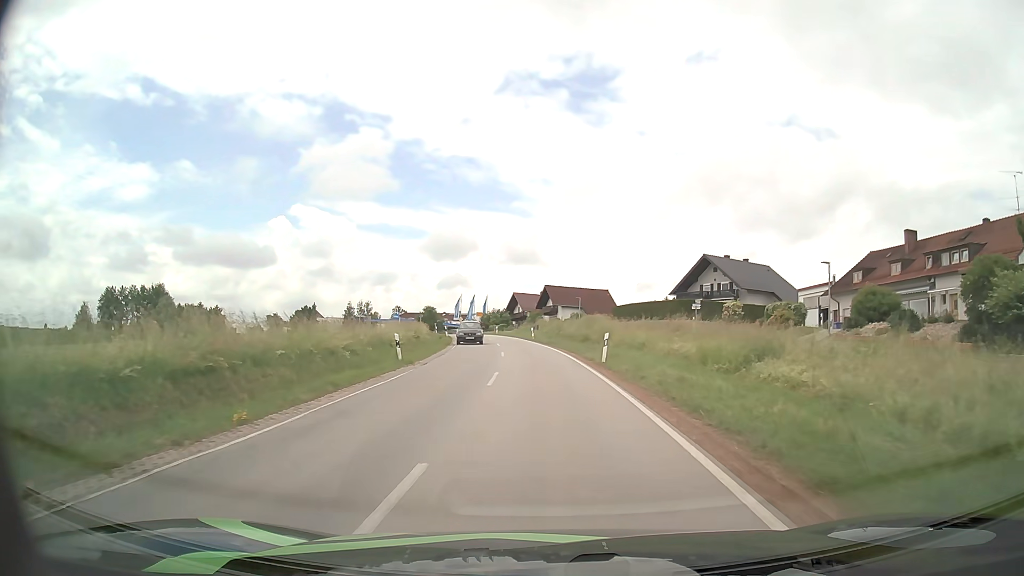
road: secondary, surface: asphalt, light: Day
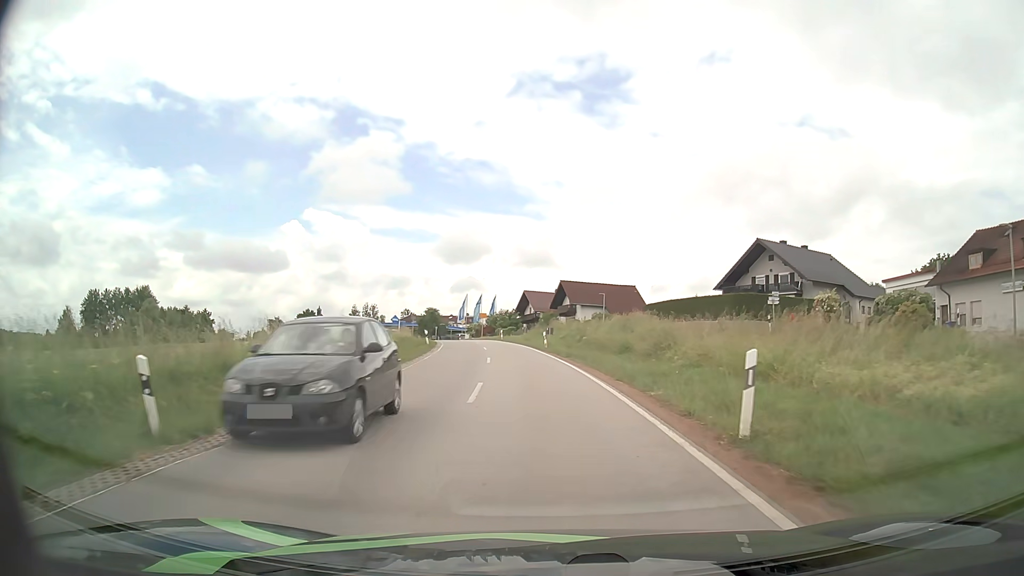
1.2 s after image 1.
(-0.1, +15.8) m; -1°
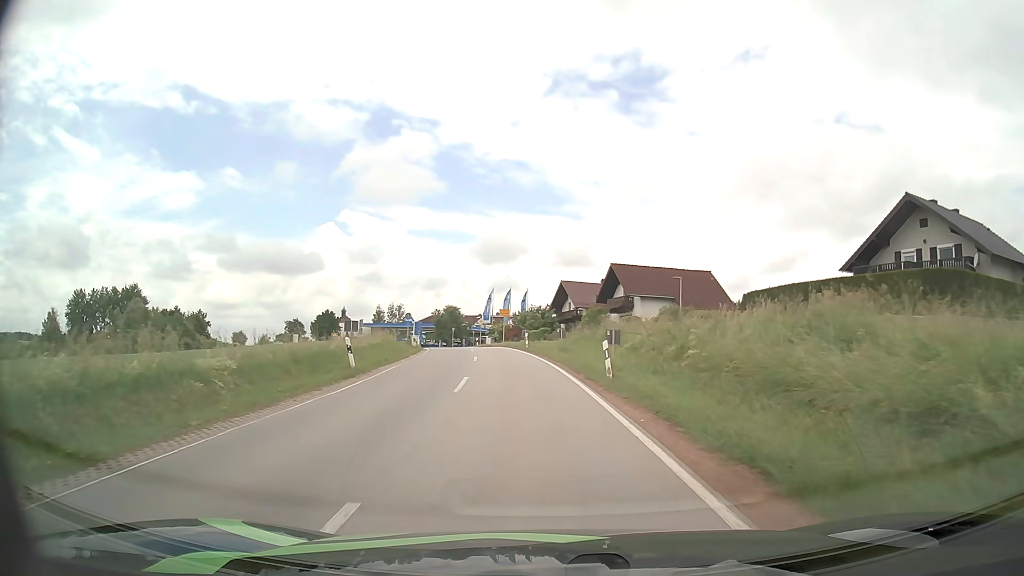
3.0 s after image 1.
(-0.6, +22.8) m; -3°
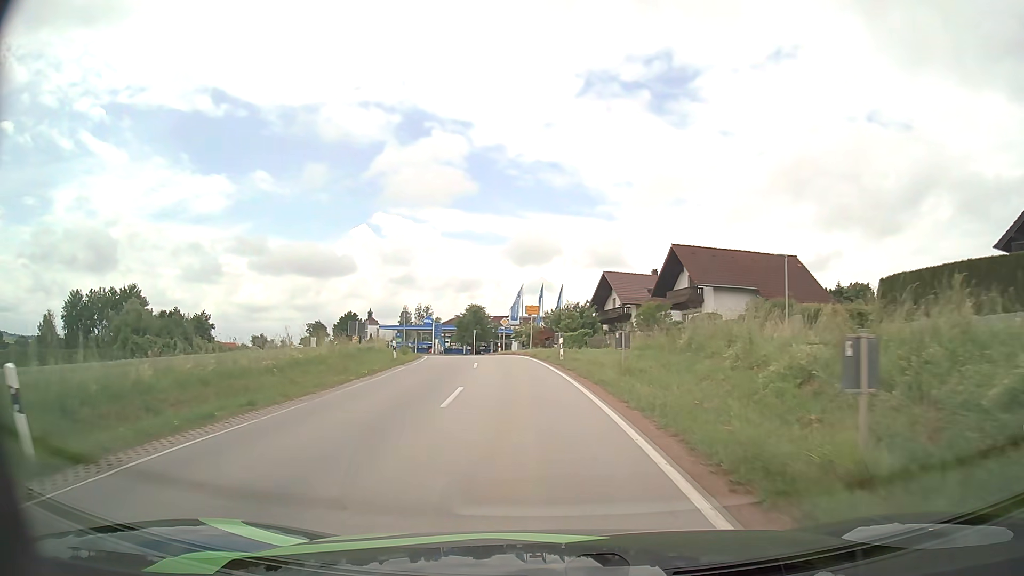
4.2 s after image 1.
(-0.4, +14.7) m; -3°
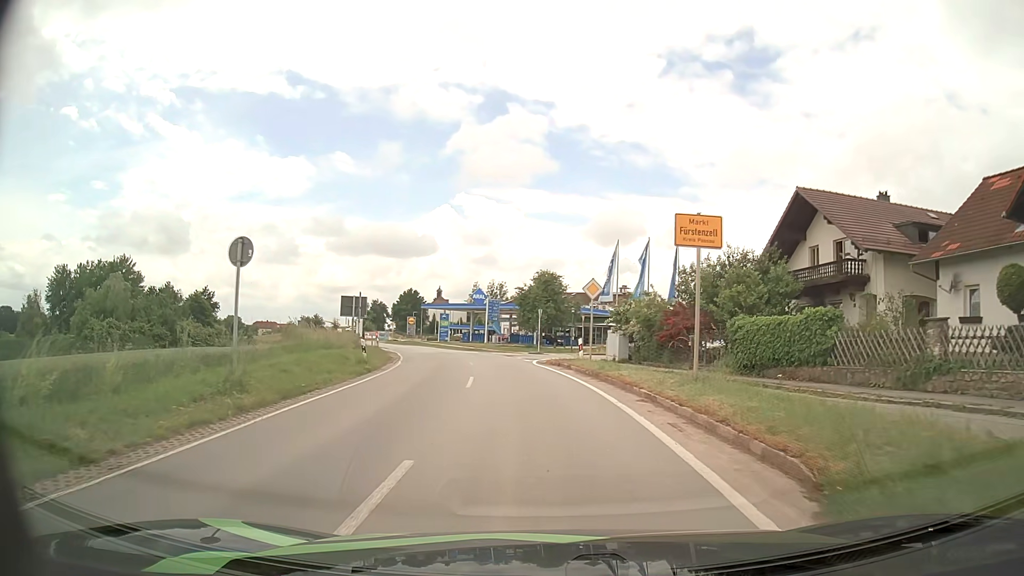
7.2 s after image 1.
(-2.1, +33.3) m; -7°
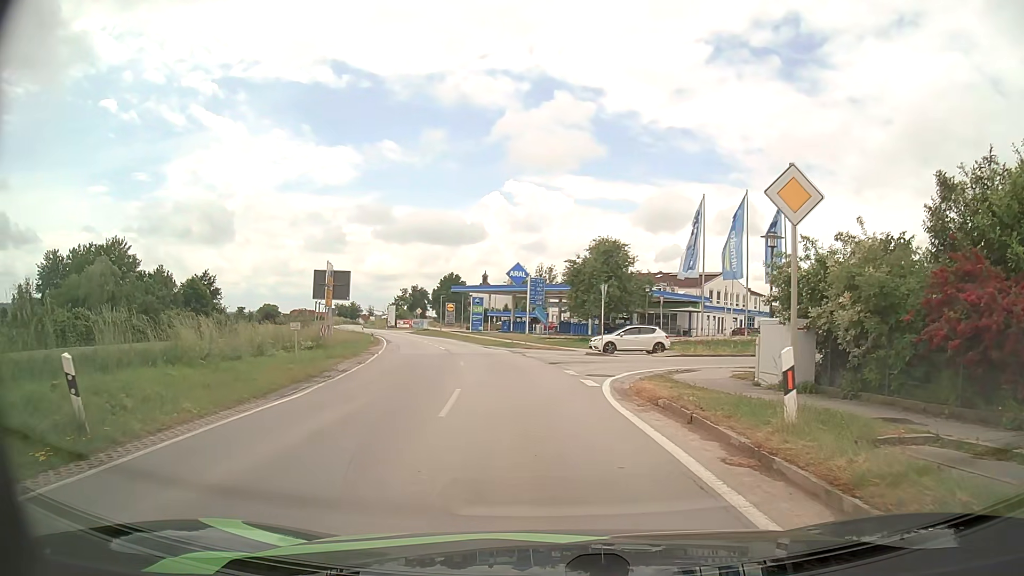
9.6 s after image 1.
(-0.6, +17.0) m; -4°
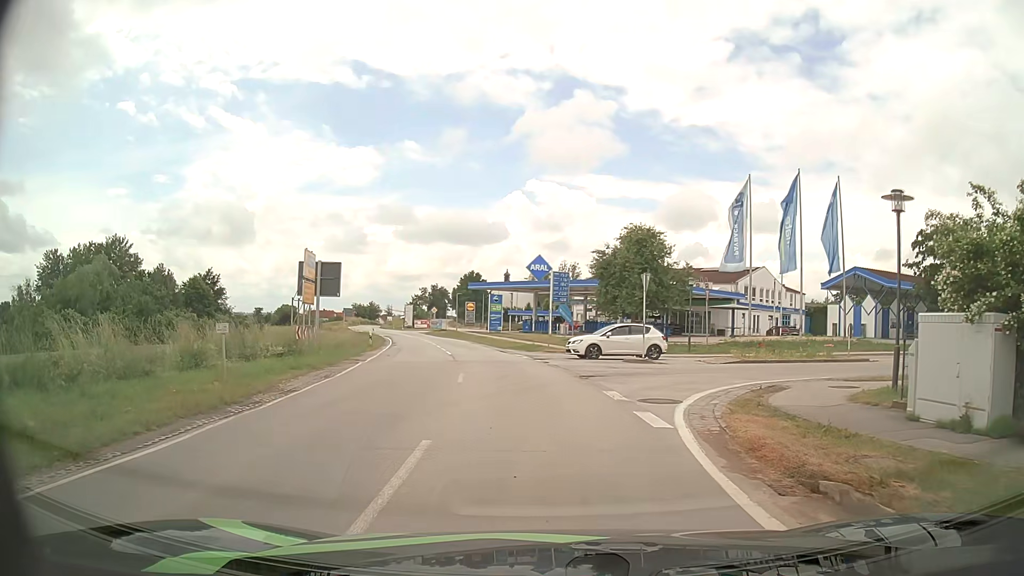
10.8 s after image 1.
(-0.1, +6.0) m; -2°
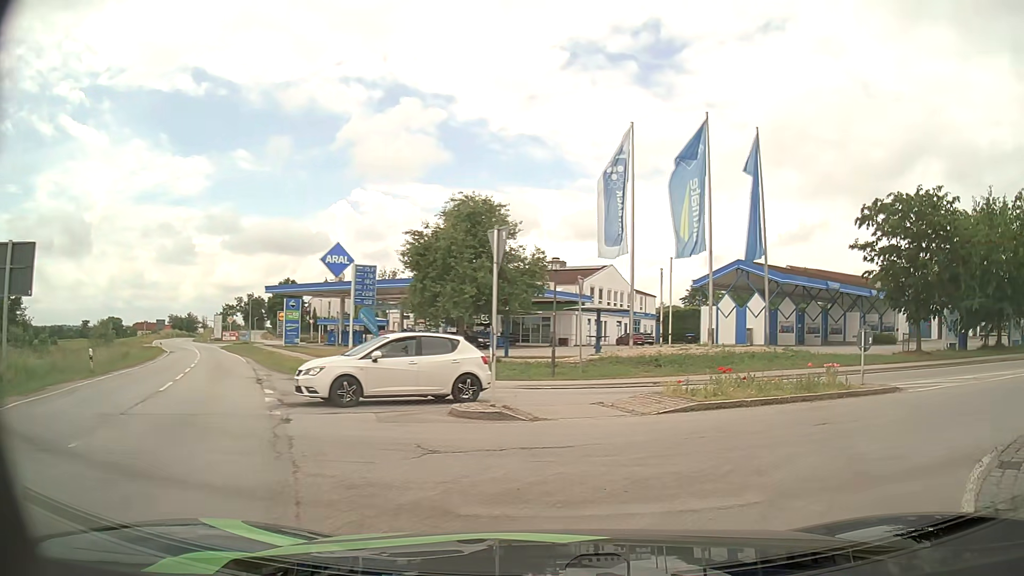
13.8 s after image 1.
(+0.9, +12.8) m; +14°
(+4, +9) (+12, +14) (+21, +18) (+31, +21) (+40, +25) (+50, +28) (+59, +31) (+69, +34) (+78, +37) (+88, +40) m
